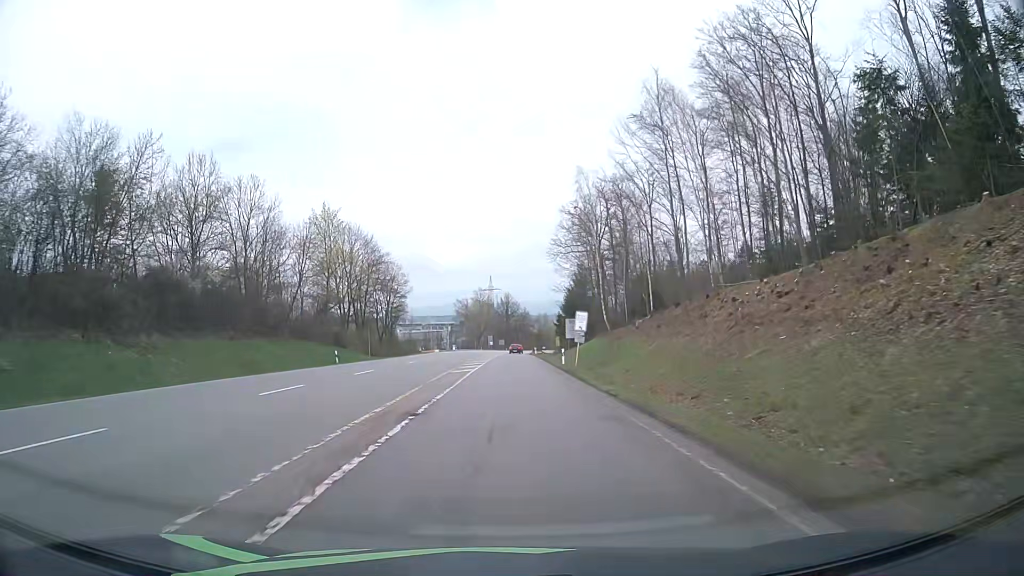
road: secondary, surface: asphalt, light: Day
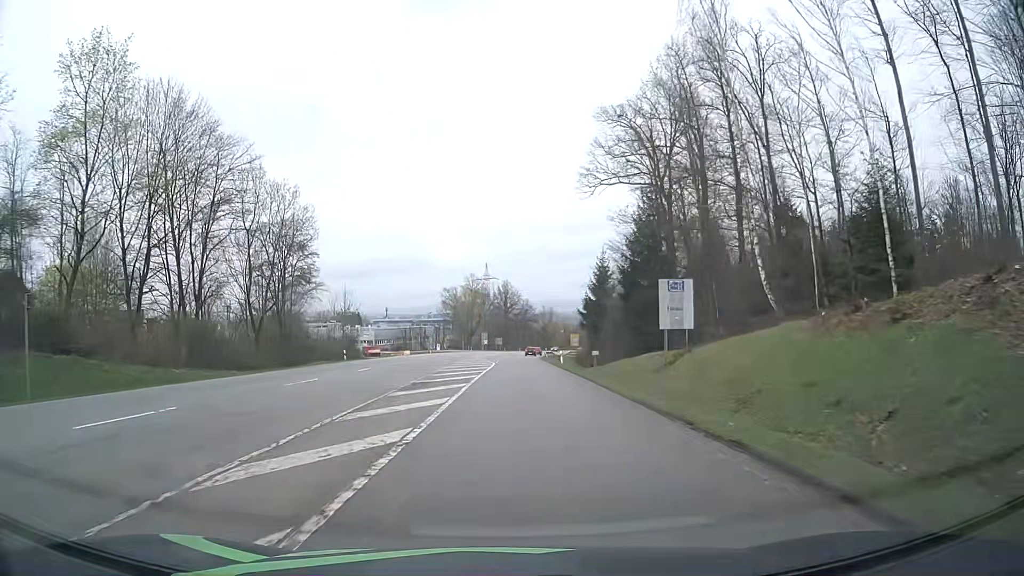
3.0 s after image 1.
(0.0, +47.2) m; 0°
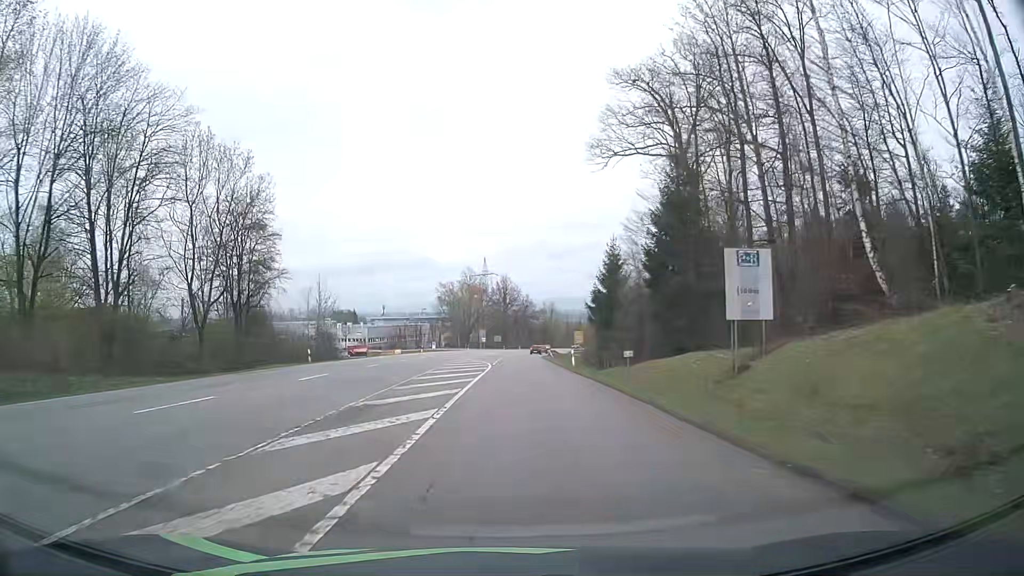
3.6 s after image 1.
(0.0, +9.2) m; 0°
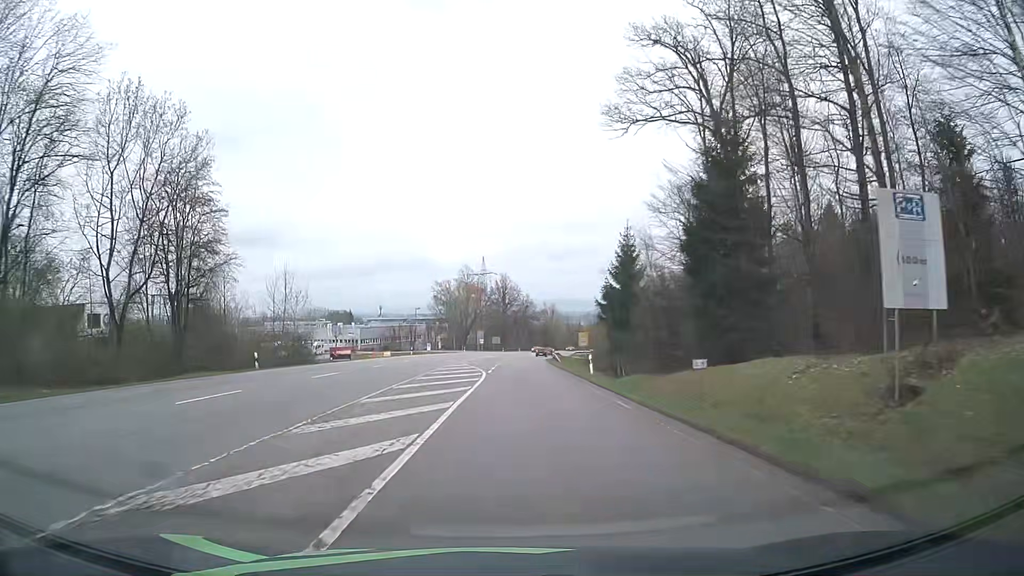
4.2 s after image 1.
(0.0, +9.2) m; 0°
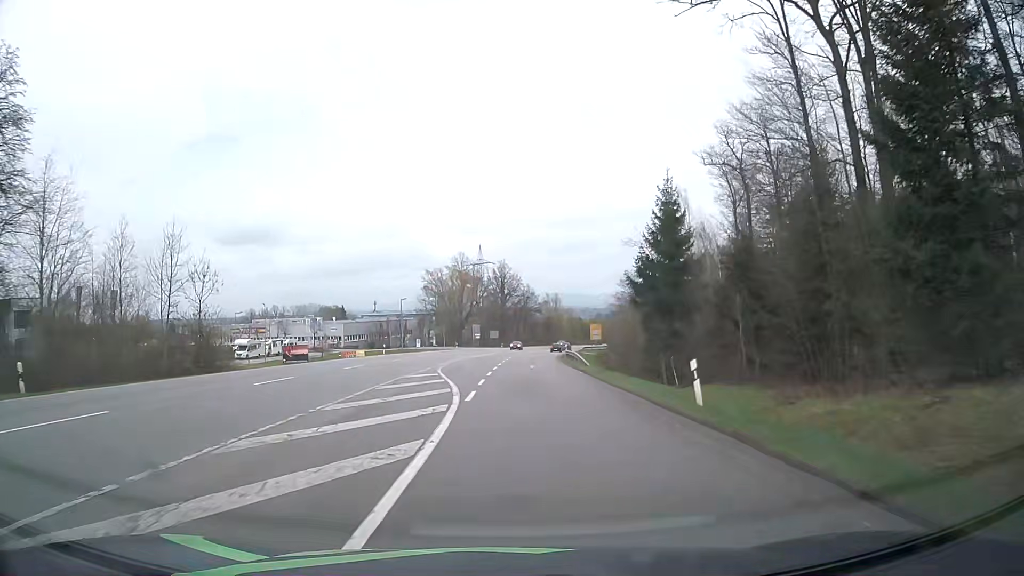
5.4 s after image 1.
(+0.1, +18.1) m; 0°
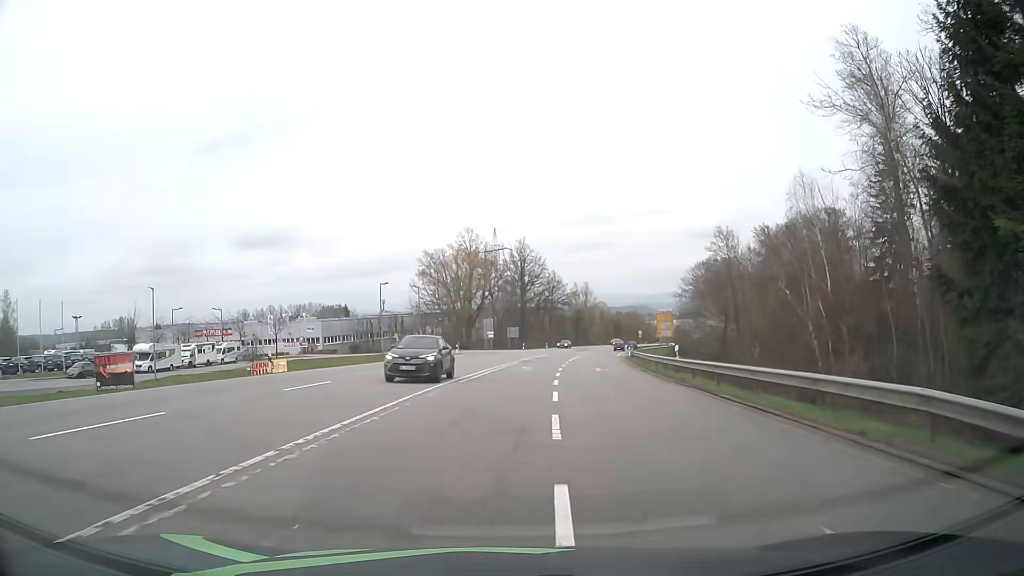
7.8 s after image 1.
(-0.6, +35.4) m; -2°
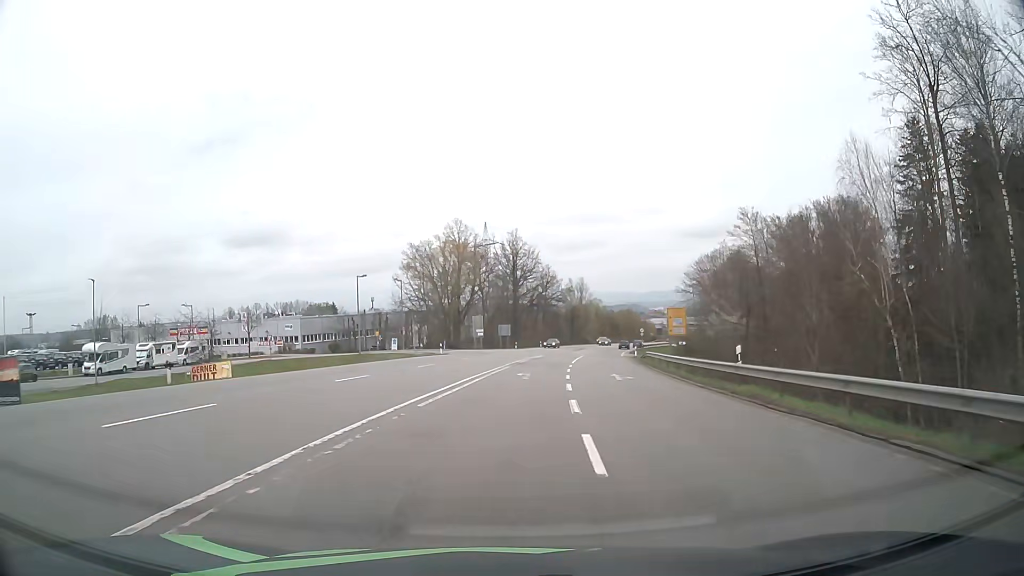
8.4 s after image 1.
(+0.1, +8.5) m; +1°
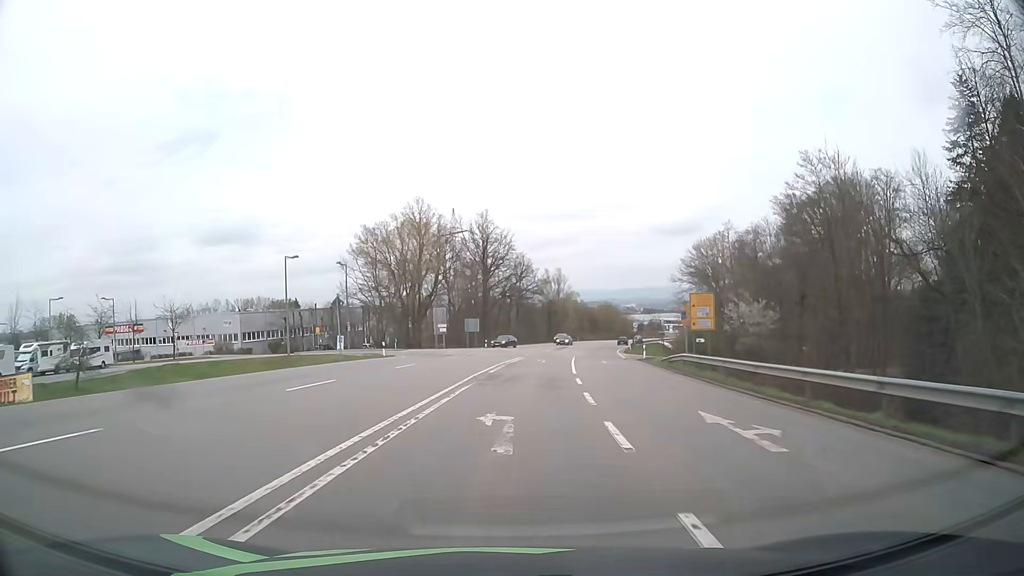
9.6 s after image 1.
(+0.4, +16.3) m; +2°
(0, +10) (+1, +20) (+1, +30) (+2, +40) (+3, +50) (+3, +60) (-3, +67) (-13, +69) (-23, +71) (-33, +73) m
